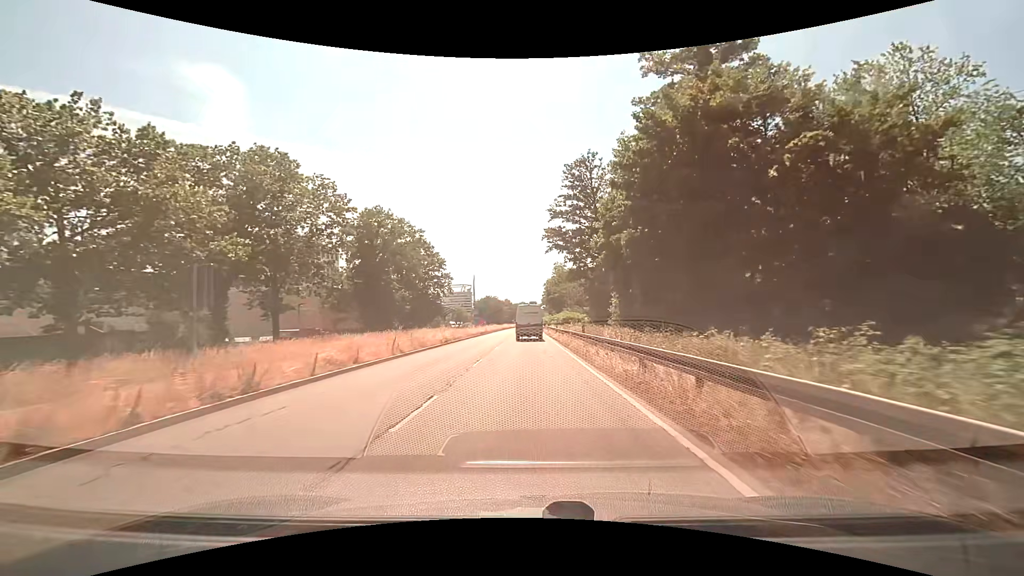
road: primary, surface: asphalt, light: Day
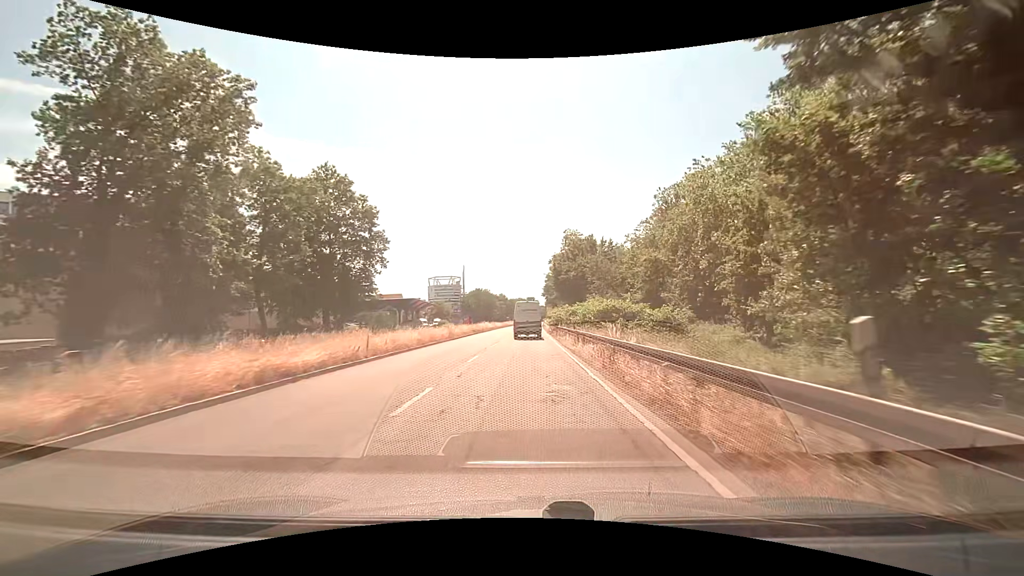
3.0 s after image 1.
(-0.1, +44.4) m; 0°
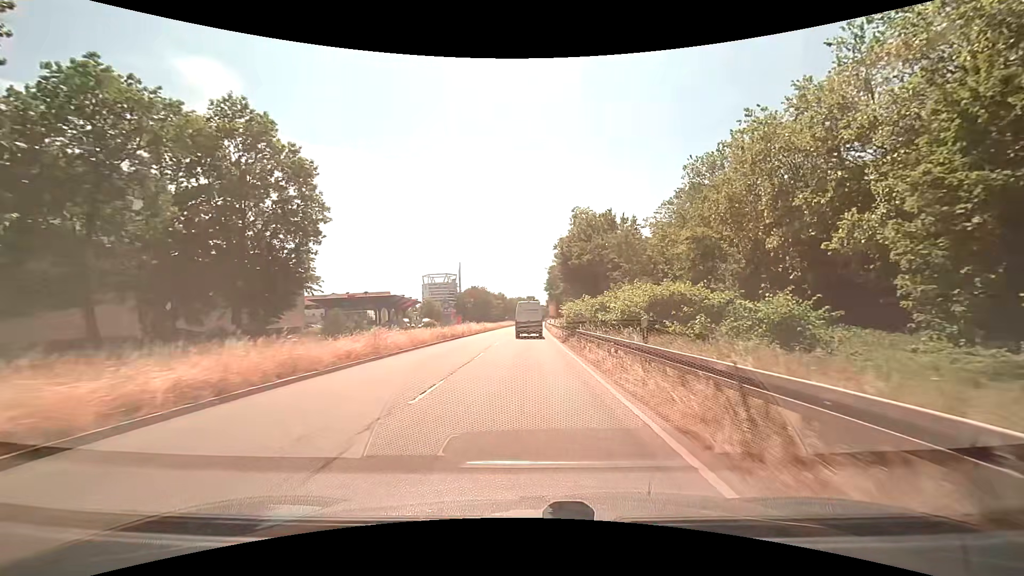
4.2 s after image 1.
(0.0, +16.9) m; 0°
(0, +10) (0, +20) (0, +30) (0, +40) (0, +50) (0, +60) (0, +70) (0, +80) (+1, +90) (+1, +100) m
